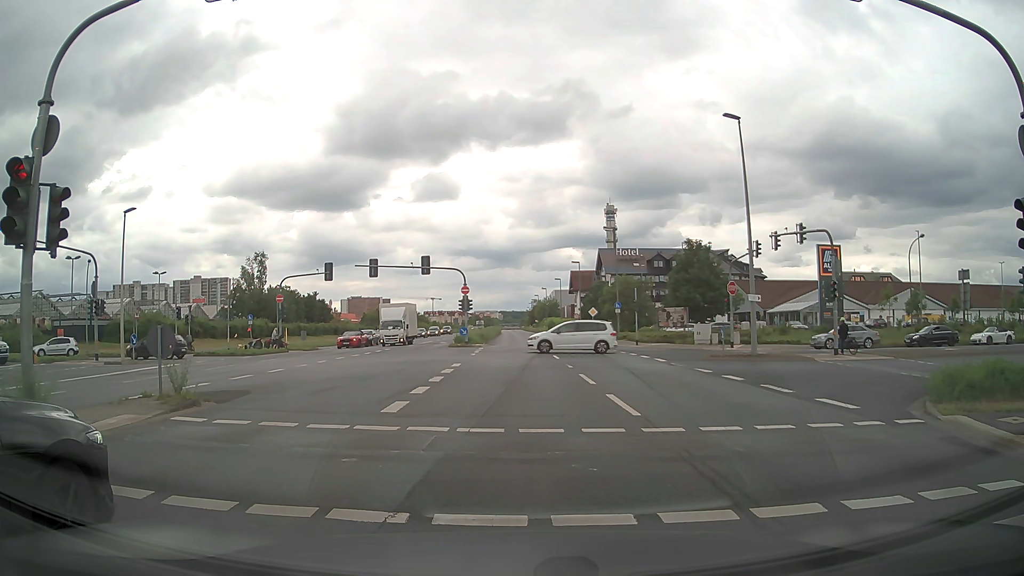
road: primary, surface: asphalt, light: Day
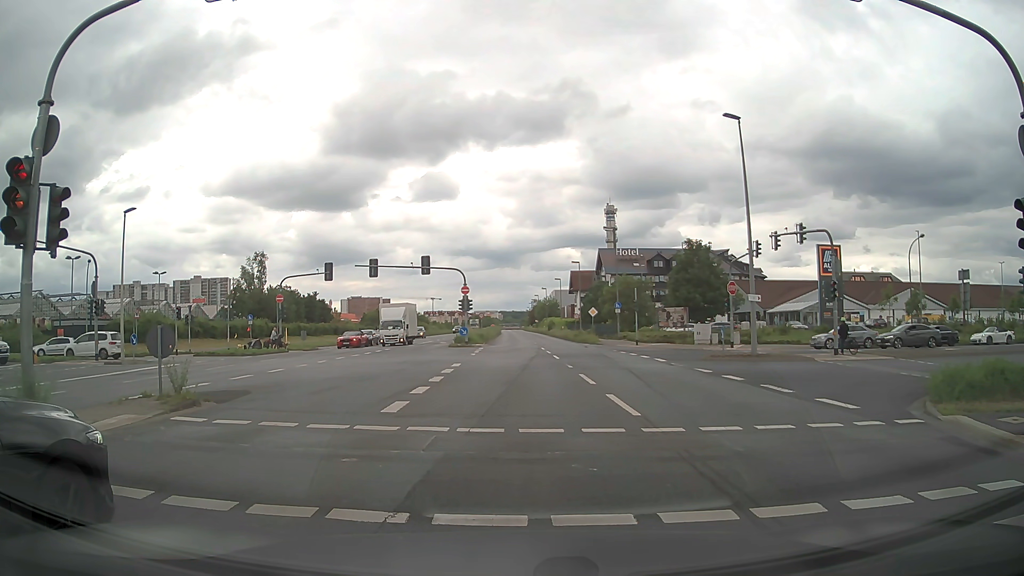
(0.0, 0.0) m; 0°
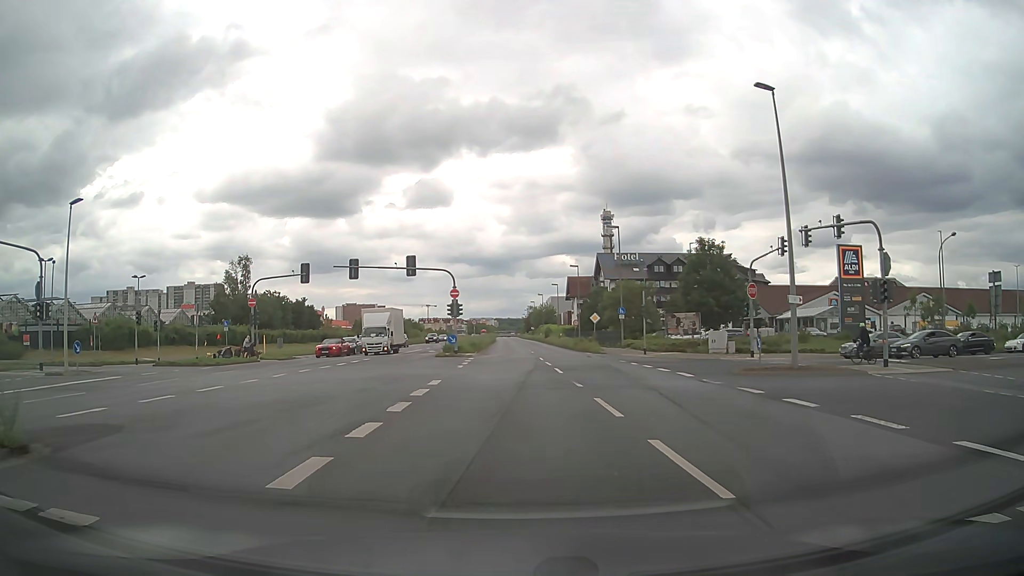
(0.0, +5.3) m; +1°
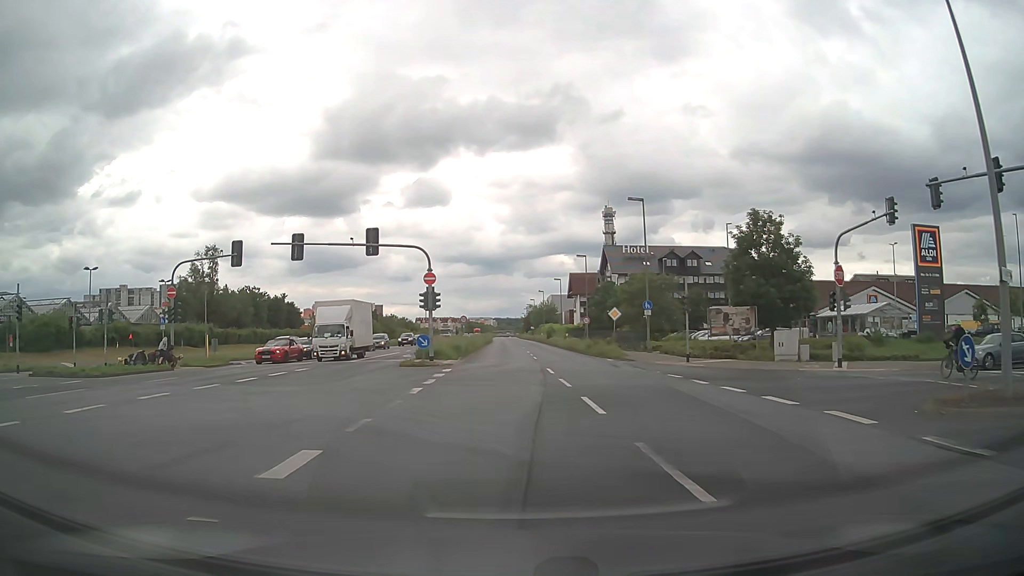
(0.0, +12.1) m; 0°
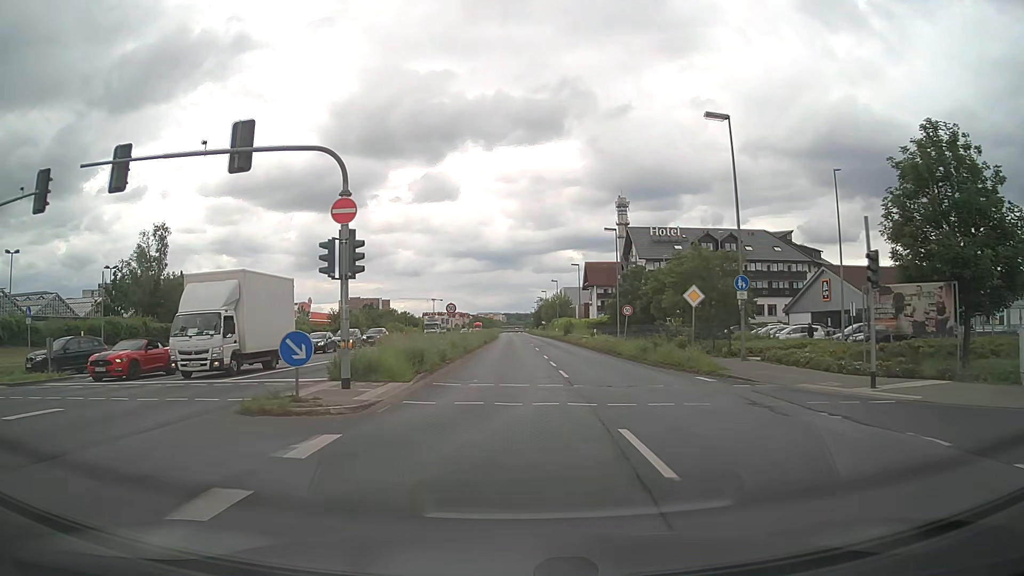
(-0.3, +17.5) m; -2°
